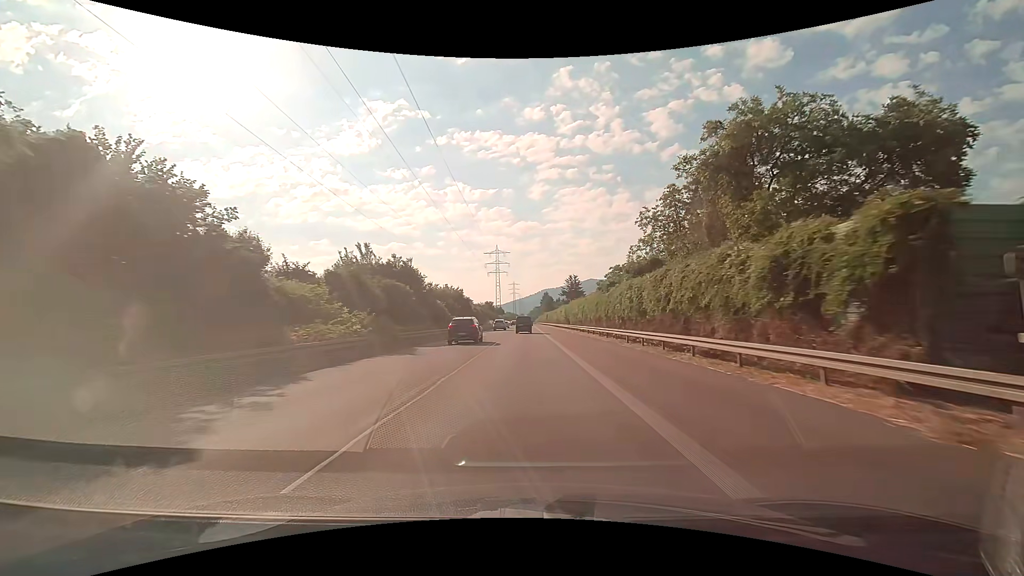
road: trunk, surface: asphalt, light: Day
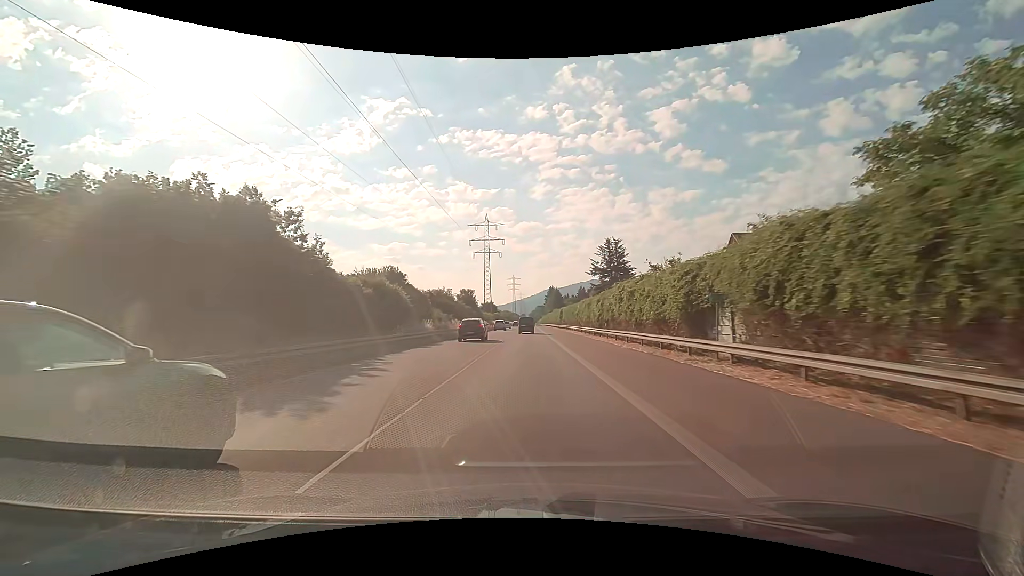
(+0.2, +63.4) m; +1°
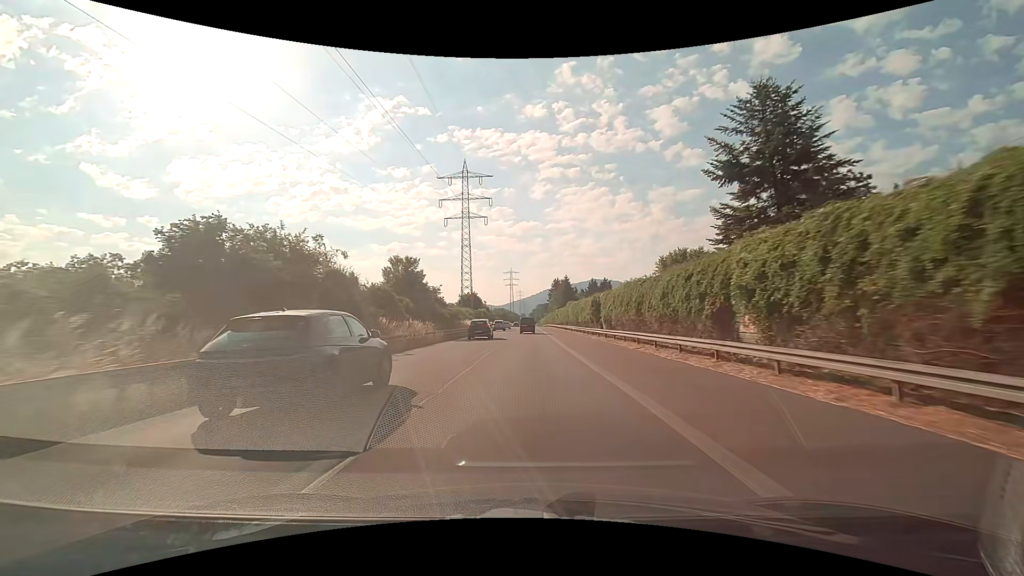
(-0.3, +50.9) m; 0°
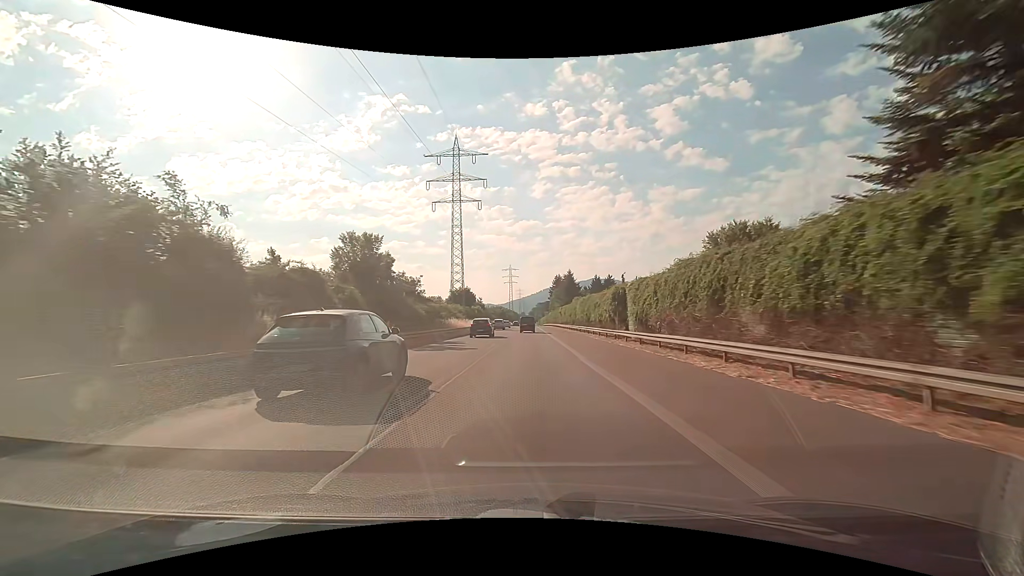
(0.0, +12.7) m; 0°
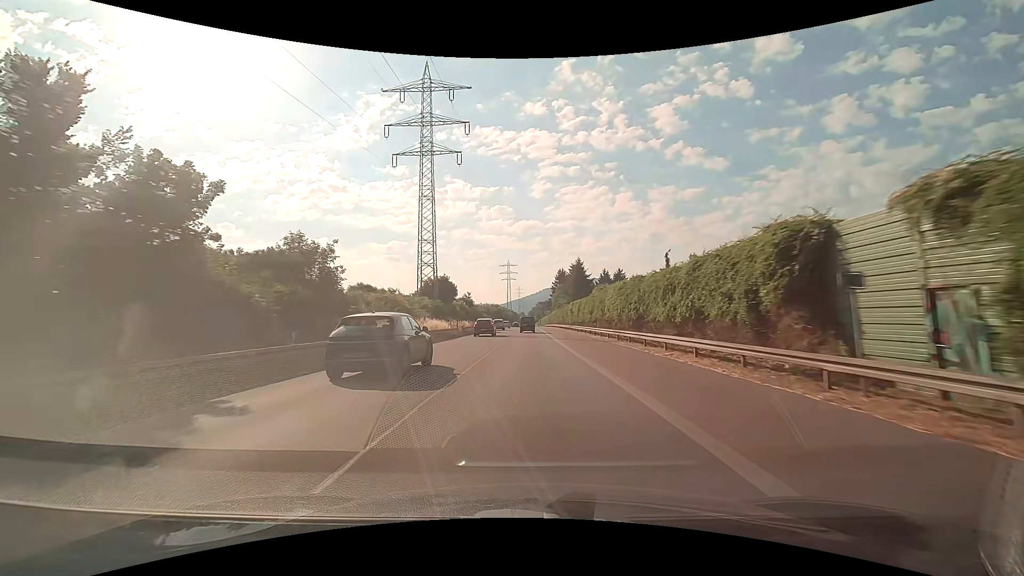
(+0.1, +25.5) m; 0°
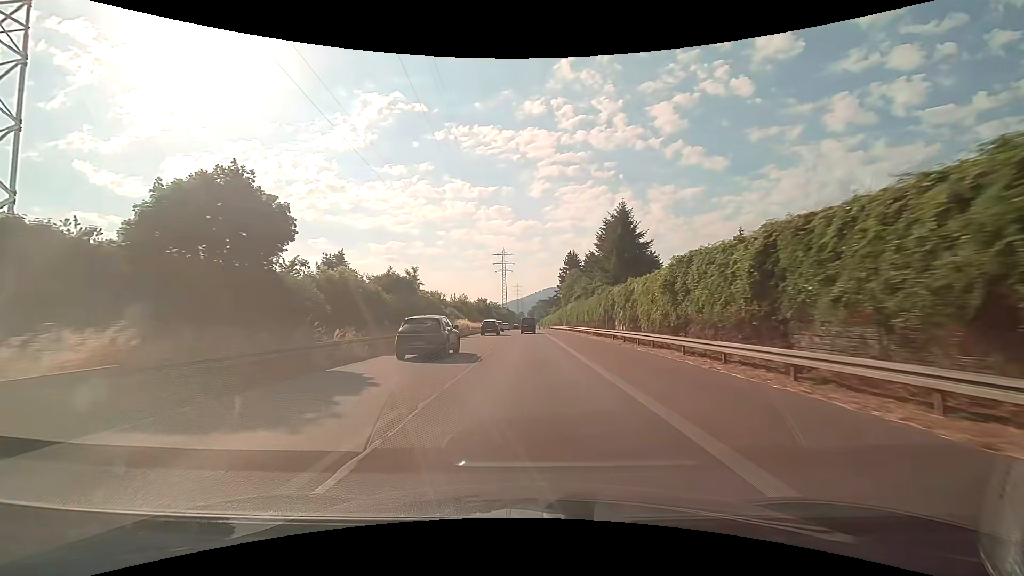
(0.0, +51.2) m; 0°
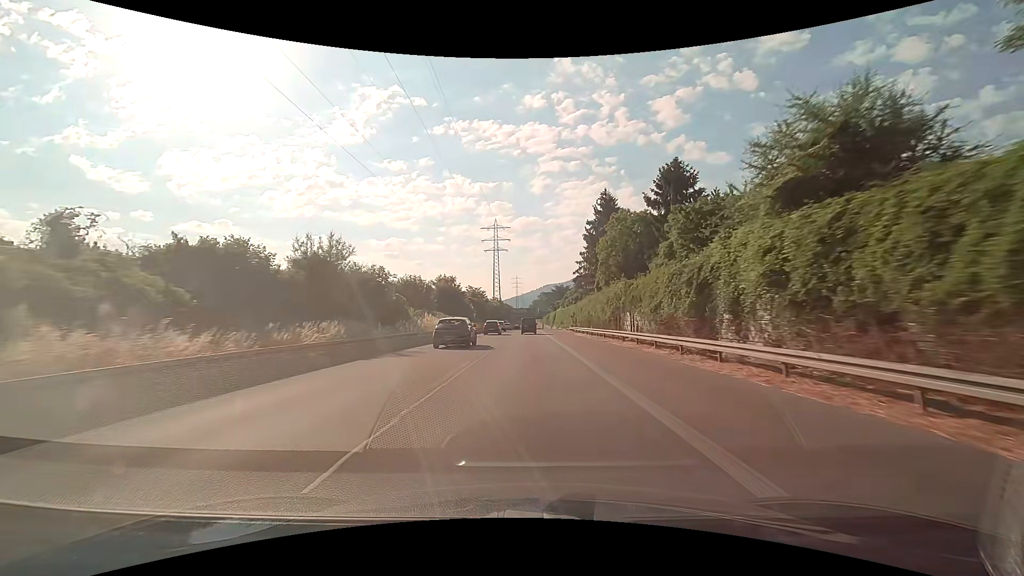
(+0.1, +64.1) m; 0°
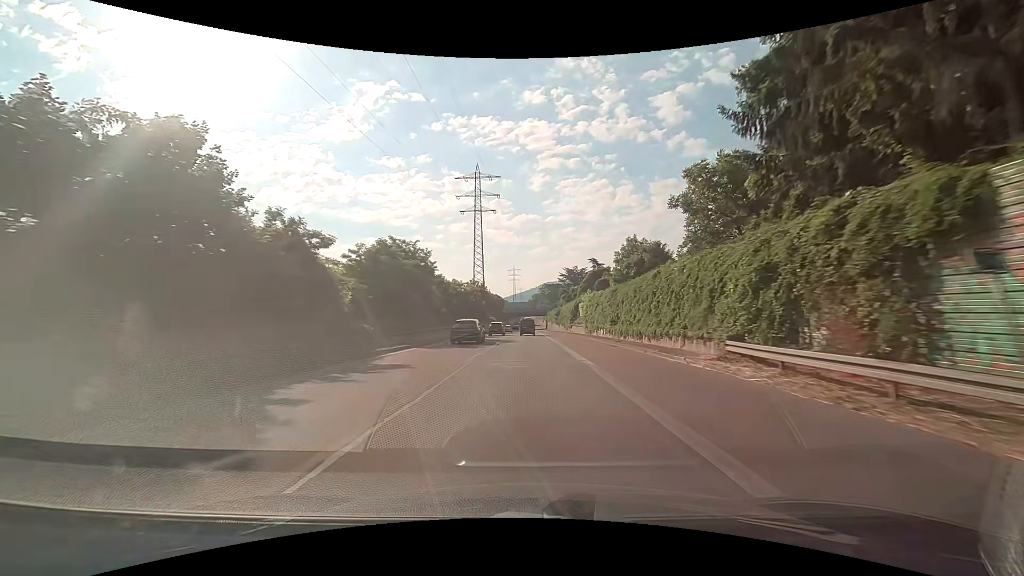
(+0.4, +63.8) m; +1°
(0, +10) (0, +20) (0, +30) (0, +40) (0, +50) (0, +60) (0, +70) (0, +80) (0, +90) (0, +100) m
